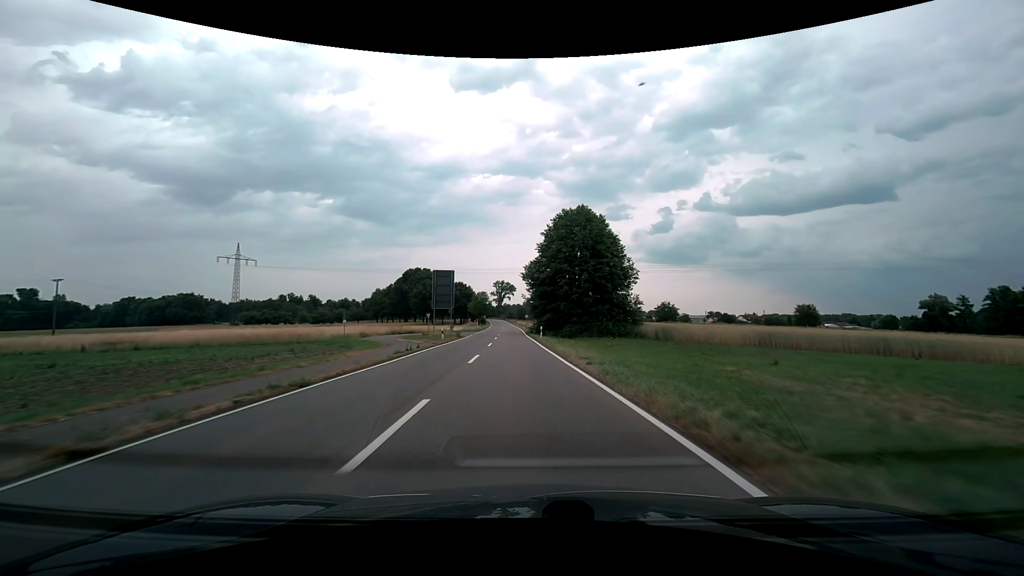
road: secondary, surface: asphalt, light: Day
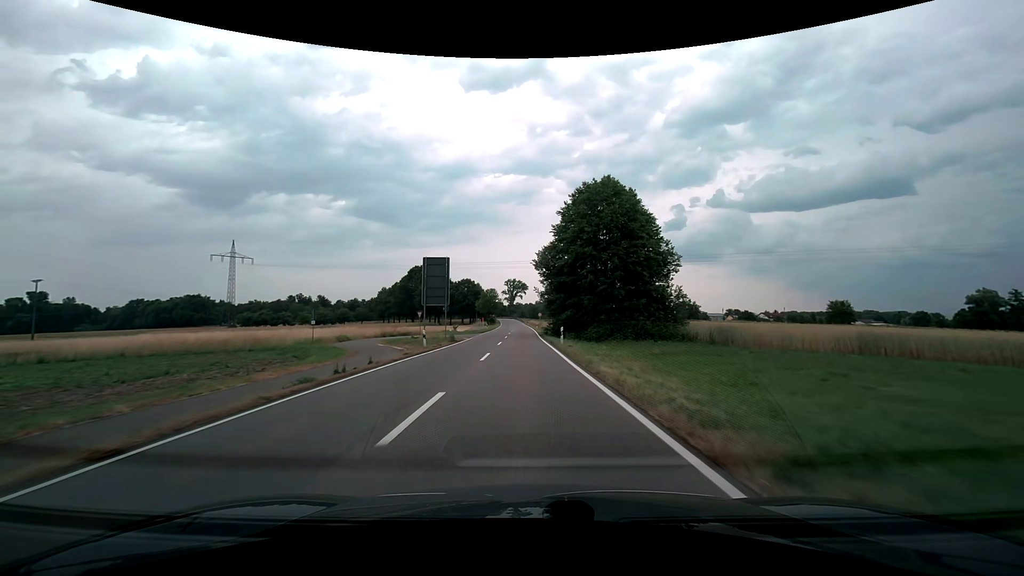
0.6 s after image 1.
(-0.1, +11.0) m; -1°
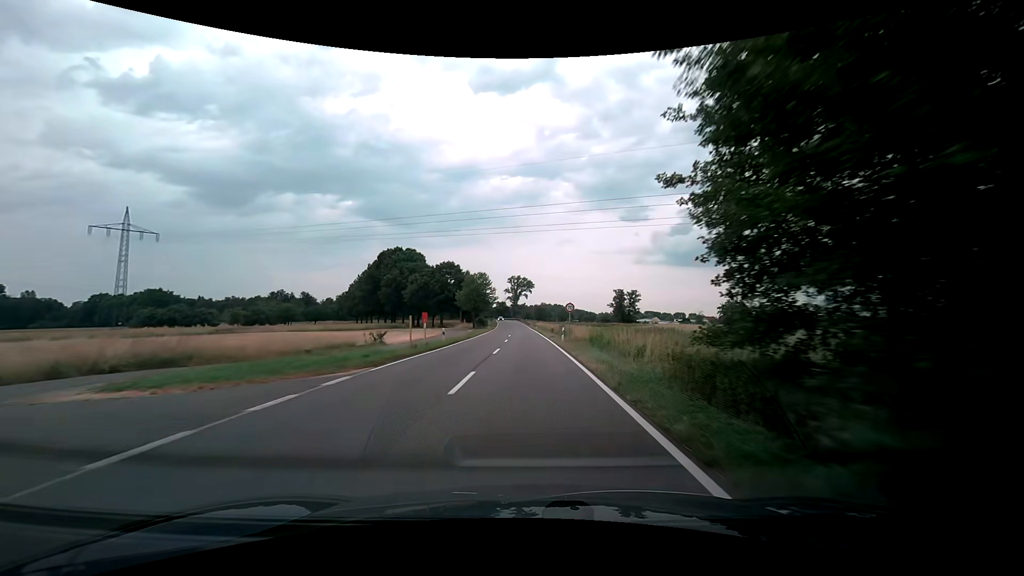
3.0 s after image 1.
(-0.7, +44.4) m; -1°
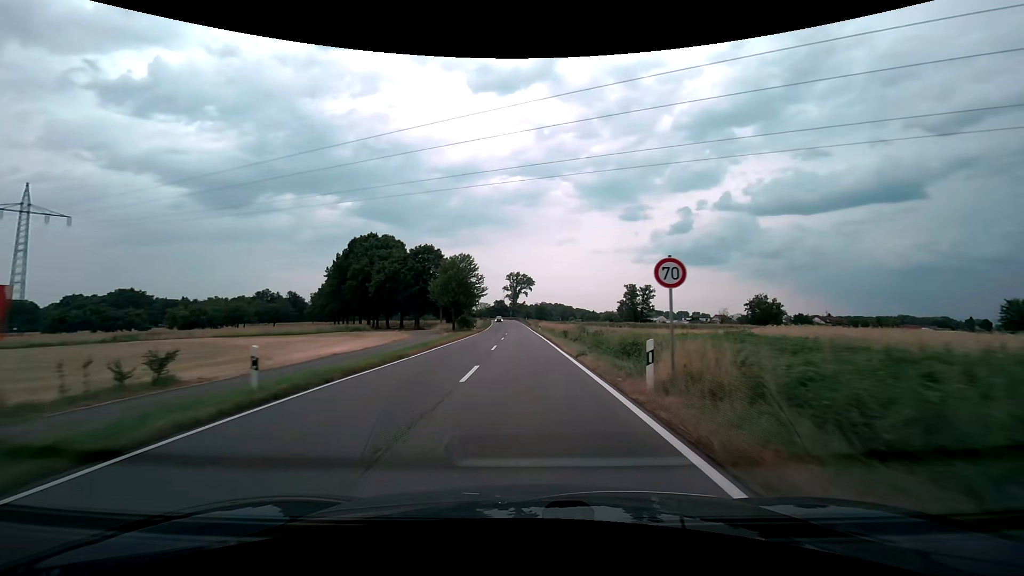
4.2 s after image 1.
(+0.1, +22.4) m; 0°
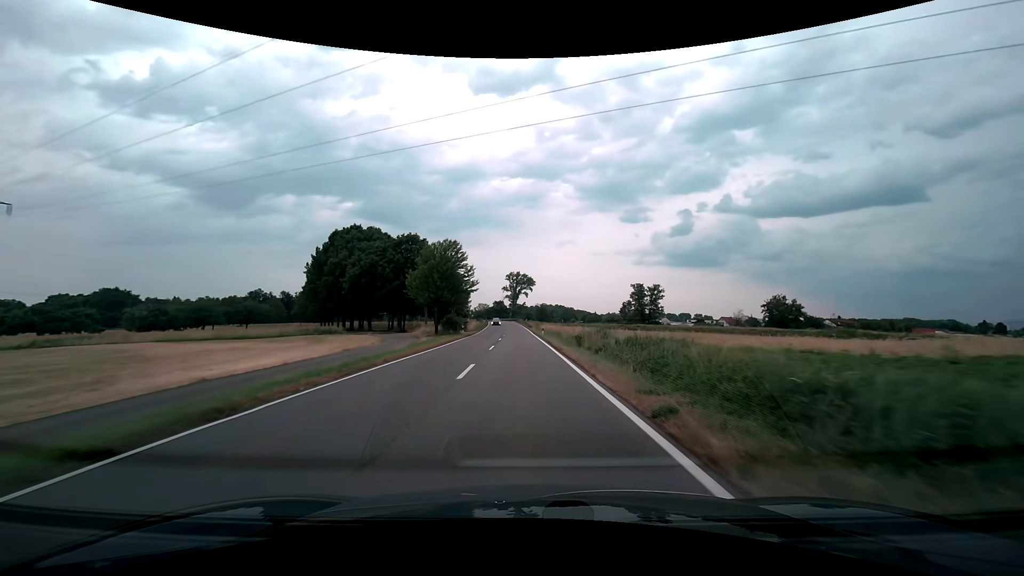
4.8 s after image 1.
(0.0, +11.3) m; 0°
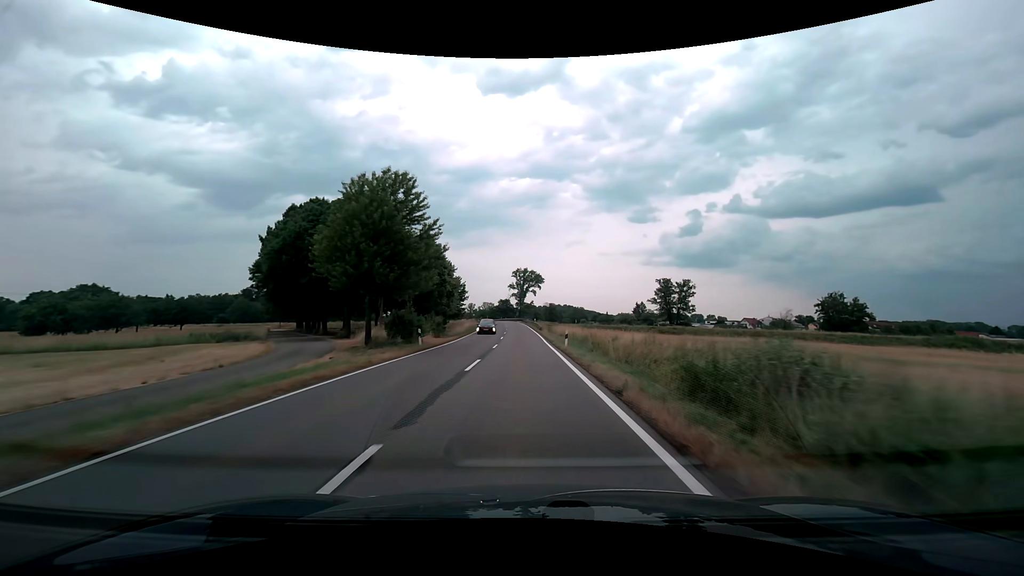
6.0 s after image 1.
(-0.2, +22.5) m; -1°
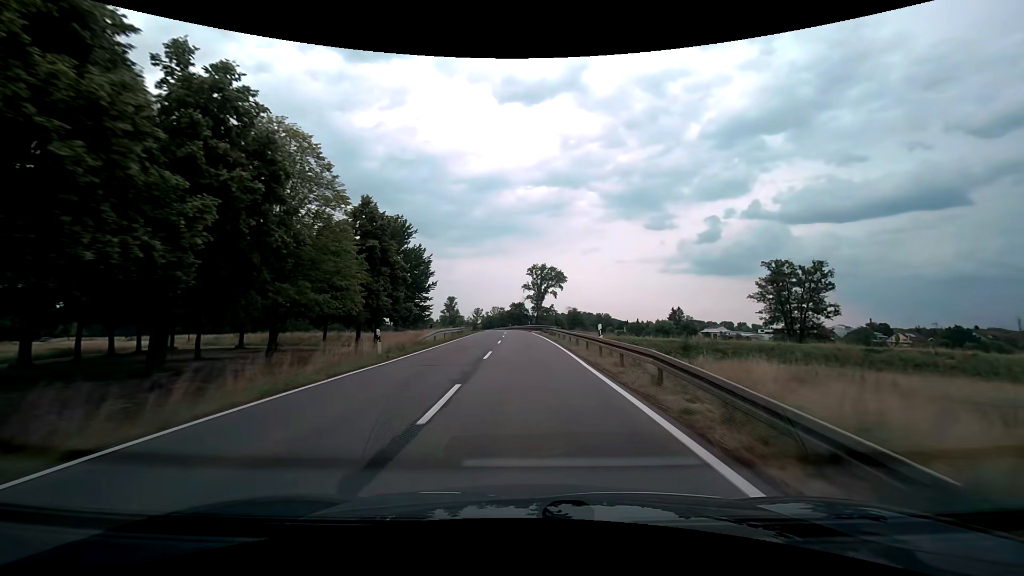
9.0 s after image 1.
(-0.9, +55.6) m; -2°
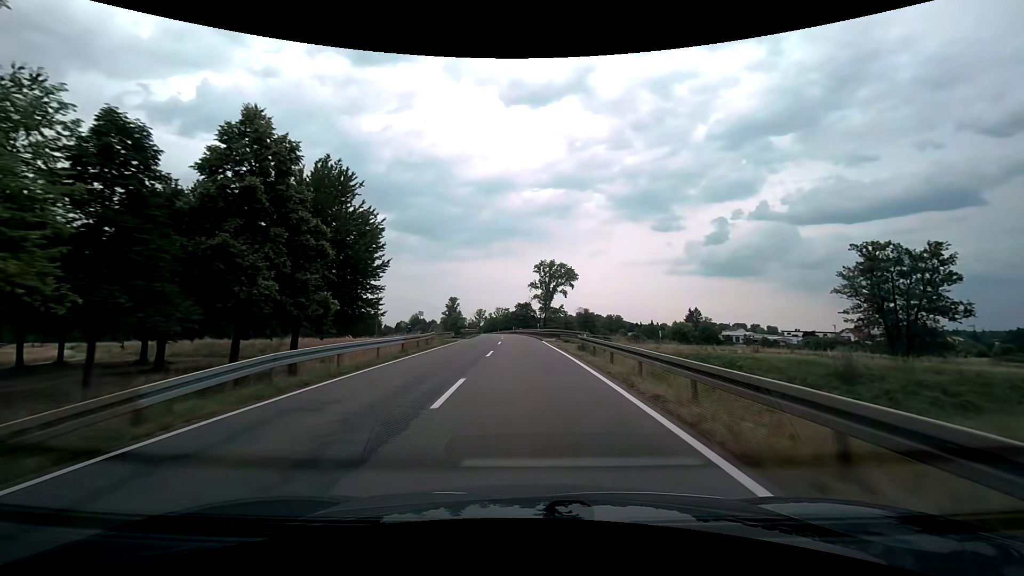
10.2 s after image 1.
(-0.2, +21.9) m; -1°
(0, +10) (0, +20) (0, +30) (-1, +40) (-1, +50) (-2, +60) (-2, +70) (-3, +80) (-4, +90) (-5, +100) m
